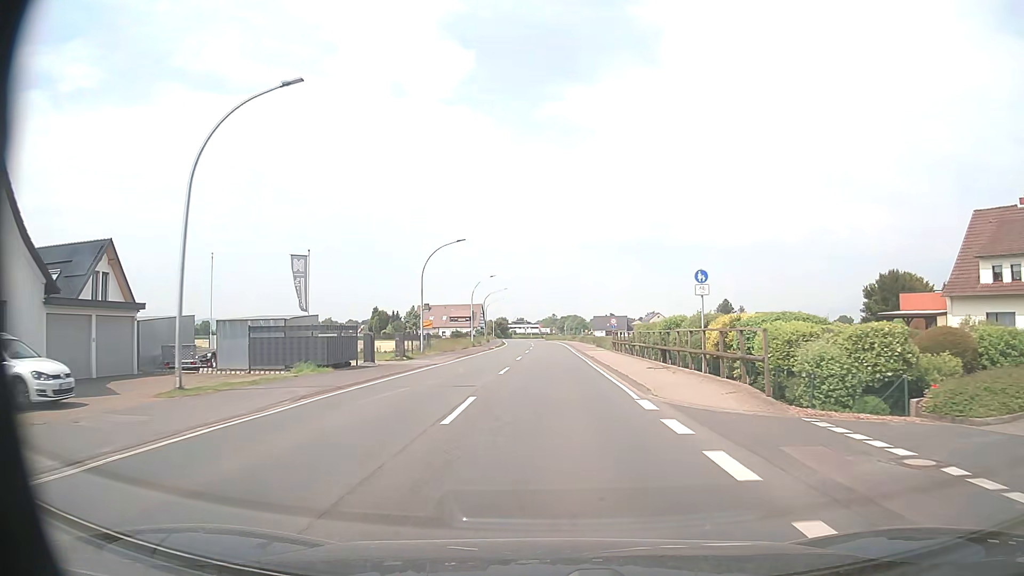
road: primary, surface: asphalt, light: Day
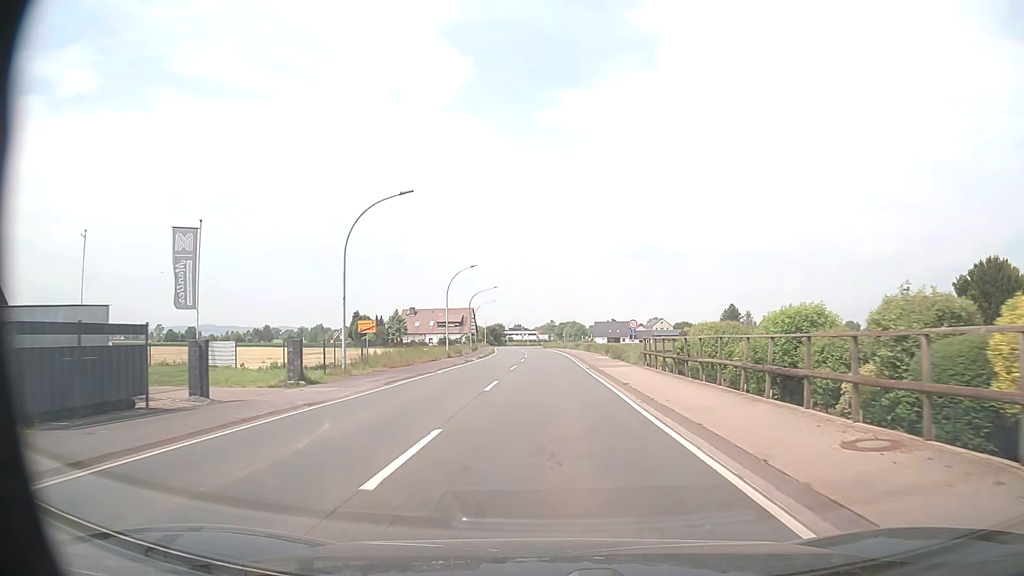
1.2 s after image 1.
(0.0, +16.1) m; 0°
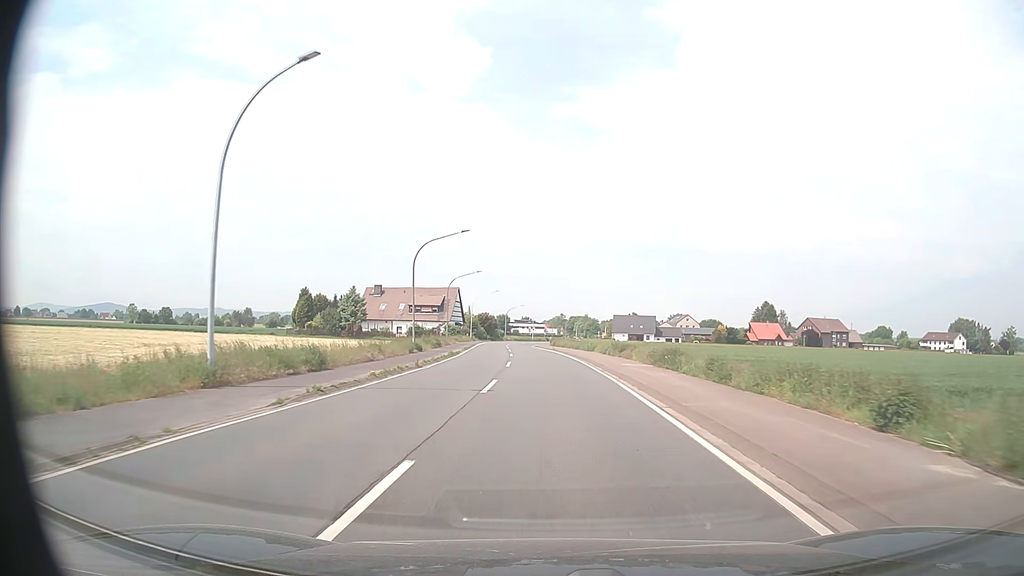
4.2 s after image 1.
(+0.1, +40.3) m; 0°
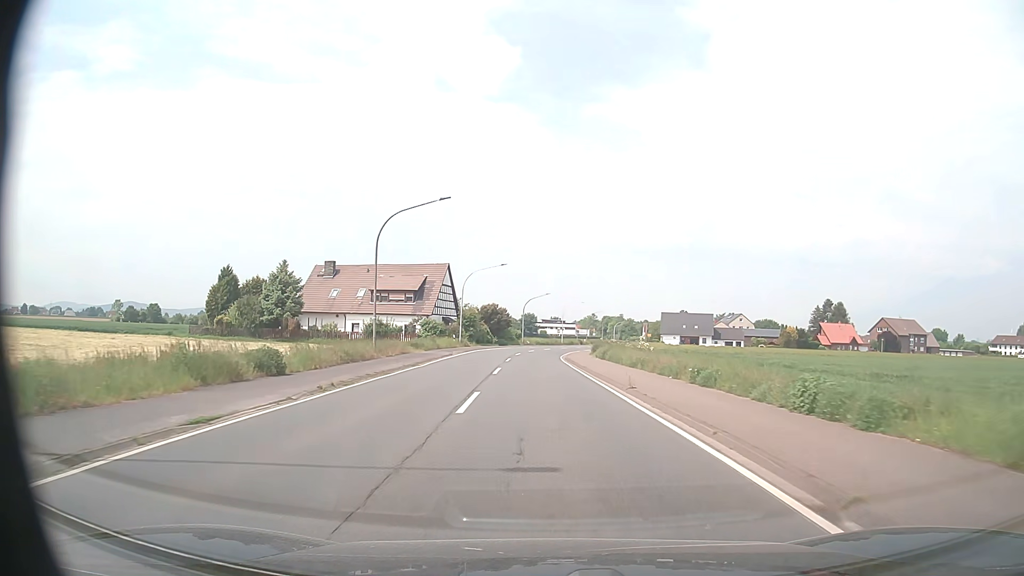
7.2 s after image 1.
(-0.7, +40.3) m; -2°
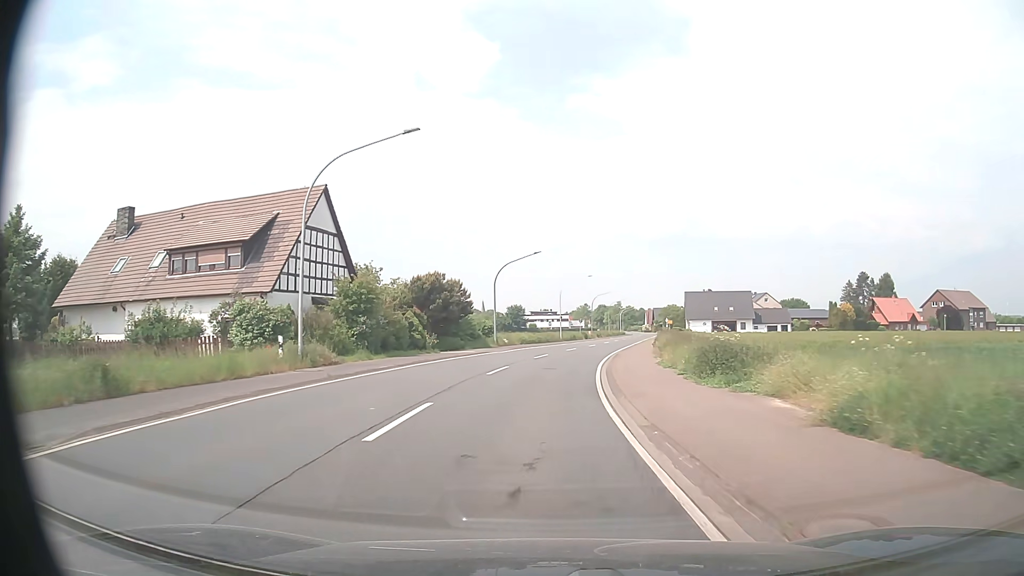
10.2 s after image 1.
(-0.1, +40.5) m; +1°
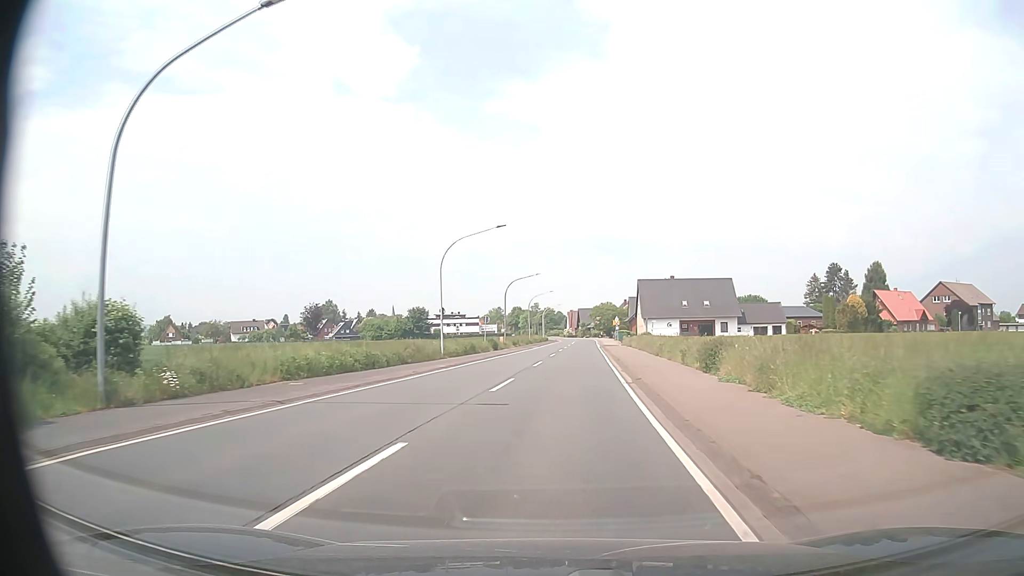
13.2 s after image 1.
(+2.2, +40.4) m; +7°
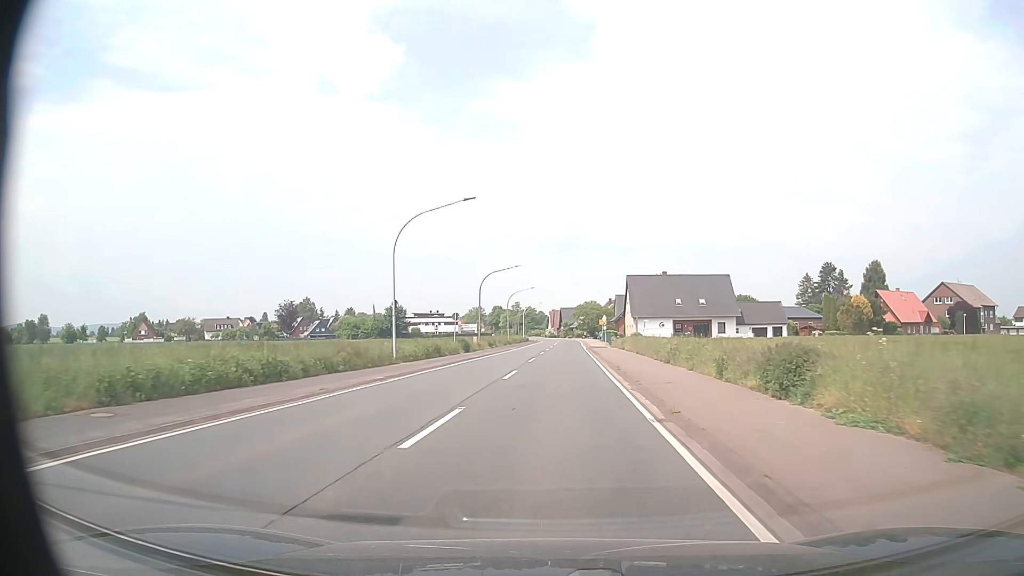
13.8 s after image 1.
(+0.1, +8.0) m; +2°
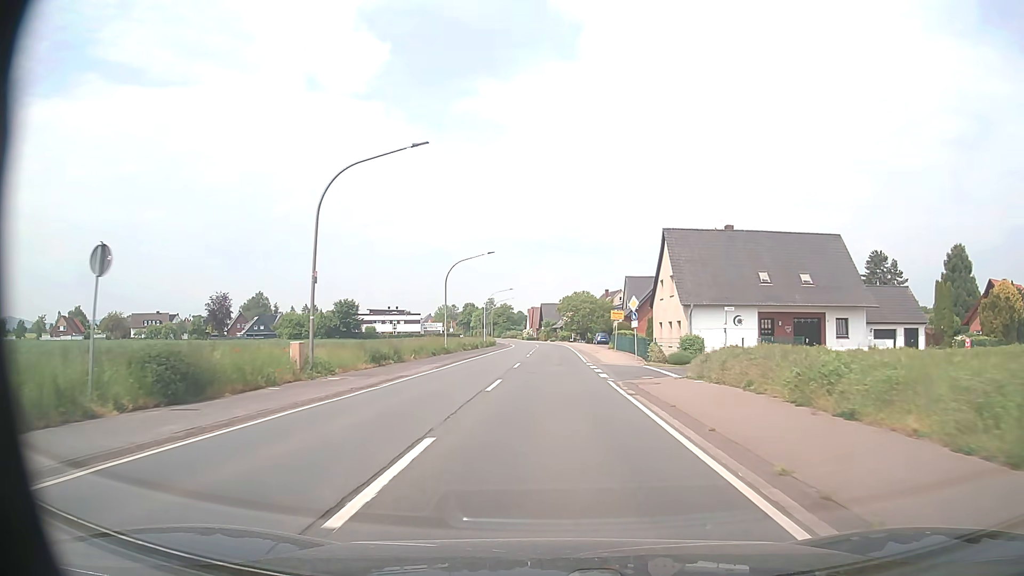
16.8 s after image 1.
(+0.9, +40.3) m; +2°
(0, +10) (0, +20) (0, +30) (0, +40) (0, +50) (0, +60) (0, +70) (0, +80) (0, +90) (0, +100) m
